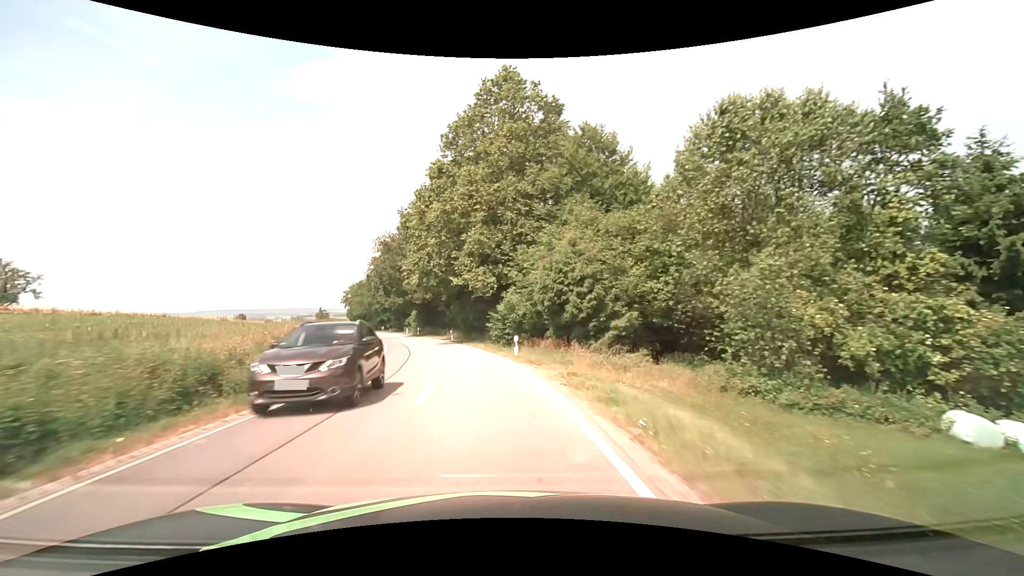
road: secondary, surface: asphalt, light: Day
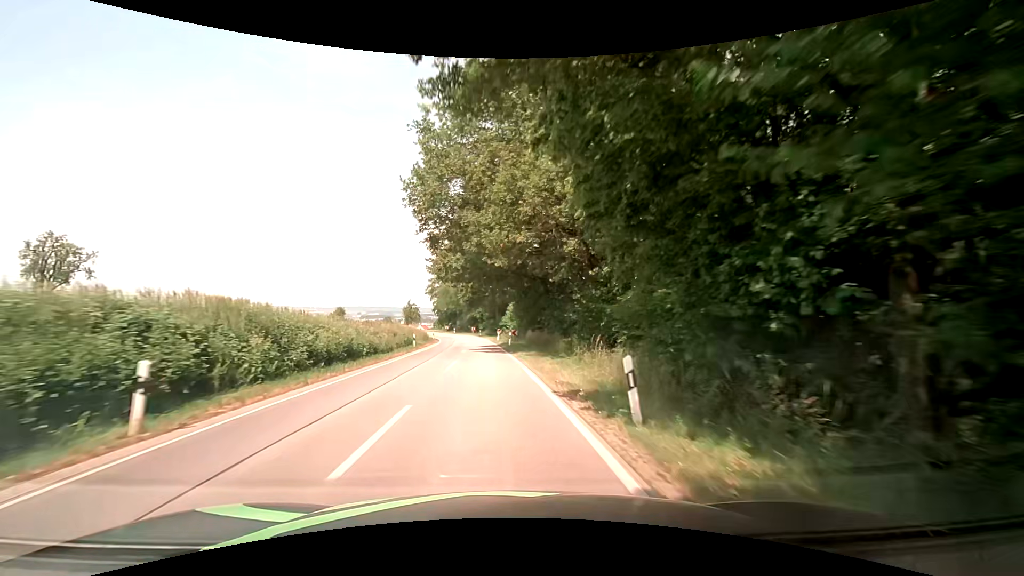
(-4.9, +40.0) m; -13°
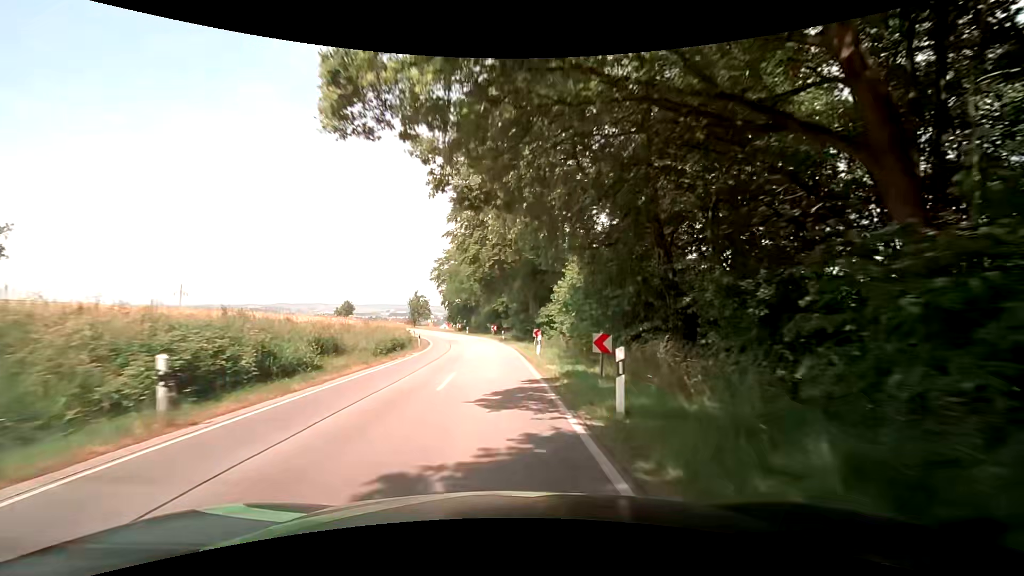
(-1.1, +29.1) m; -3°
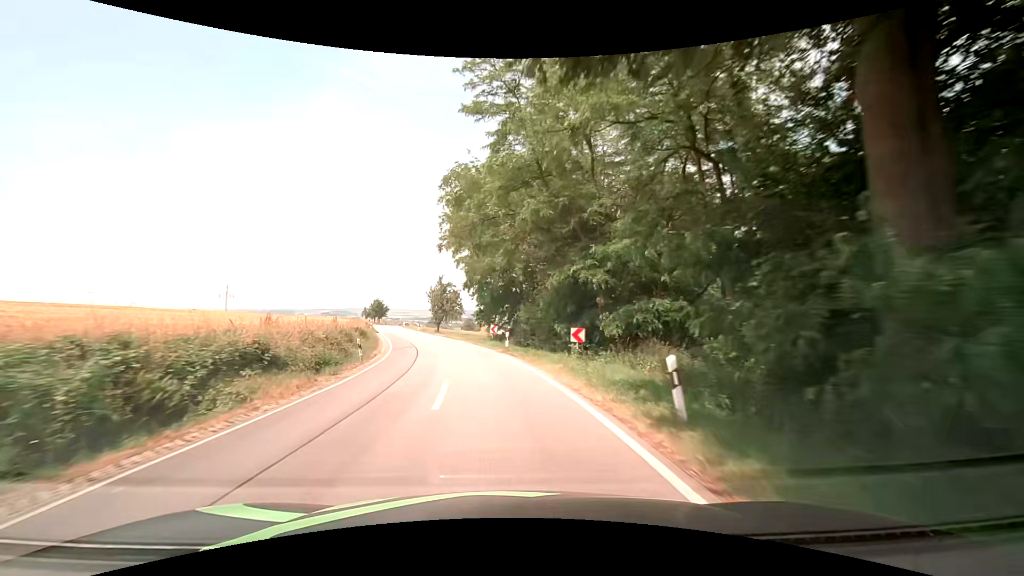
(-1.7, +38.4) m; -7°
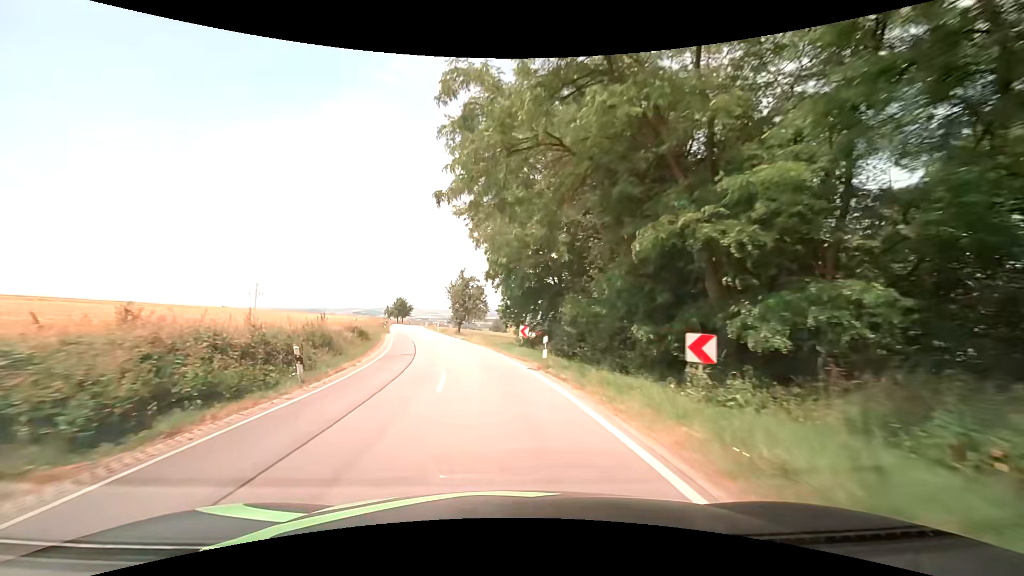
(-0.3, +9.5) m; -3°
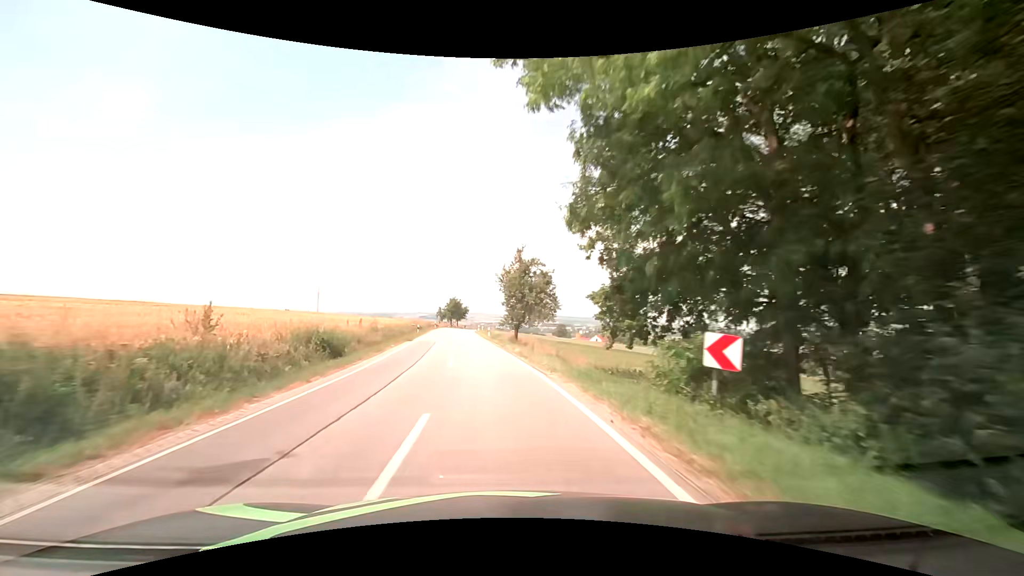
(-1.1, +18.9) m; -7°
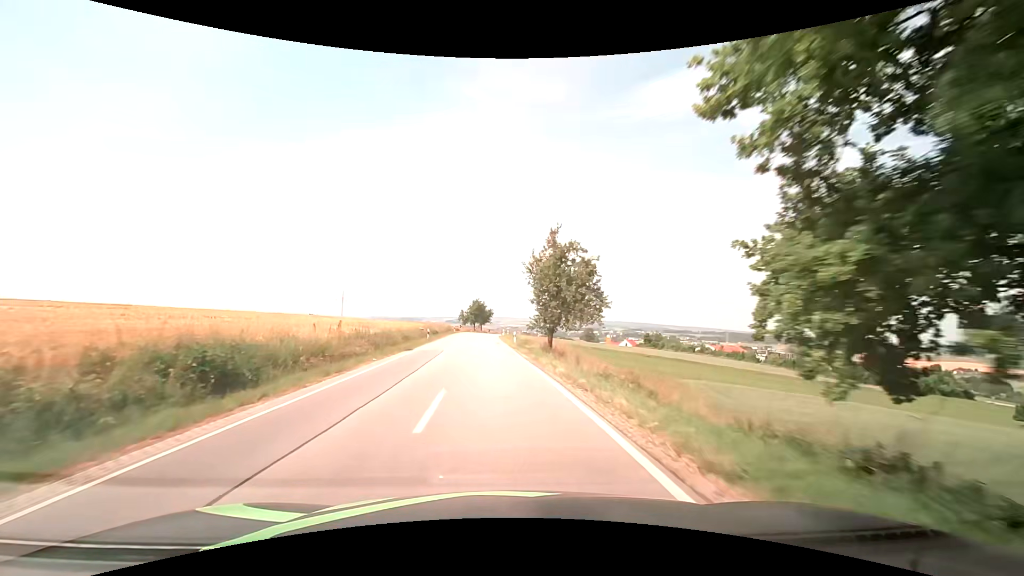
(-0.2, +9.5) m; -3°
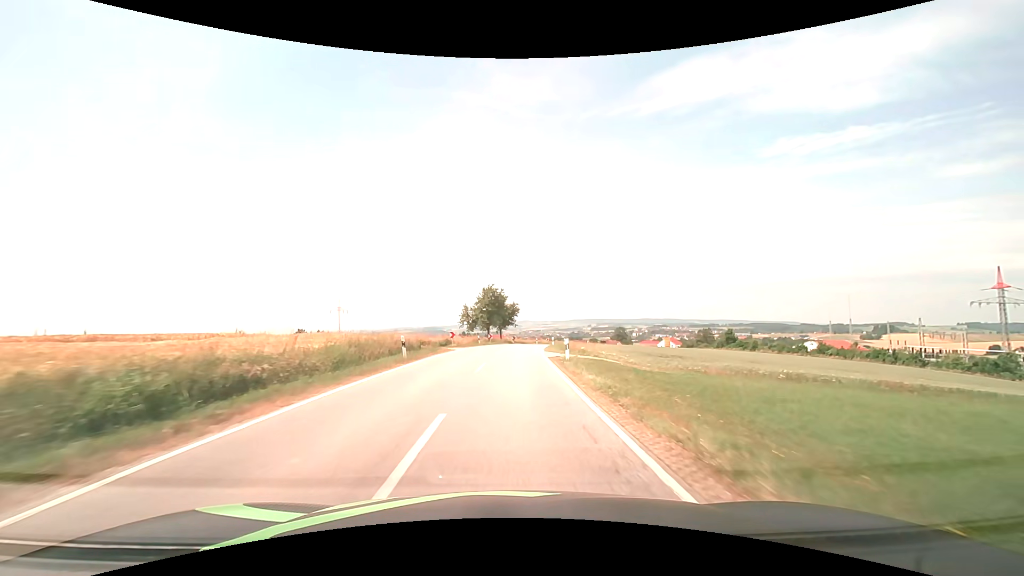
(-2.0, +49.8) m; -2°
(0, +10) (0, +20) (+1, +30) (+1, +40) (+2, +50) (+4, +60) (+5, +70) (+7, +80) (+10, +89) (+13, +99) m
